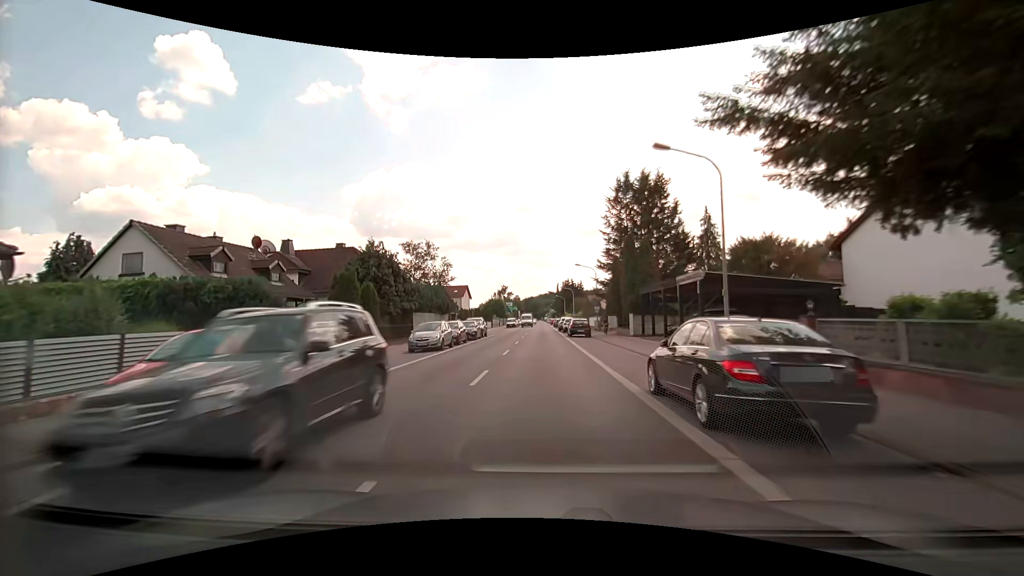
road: primary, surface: asphalt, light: Day
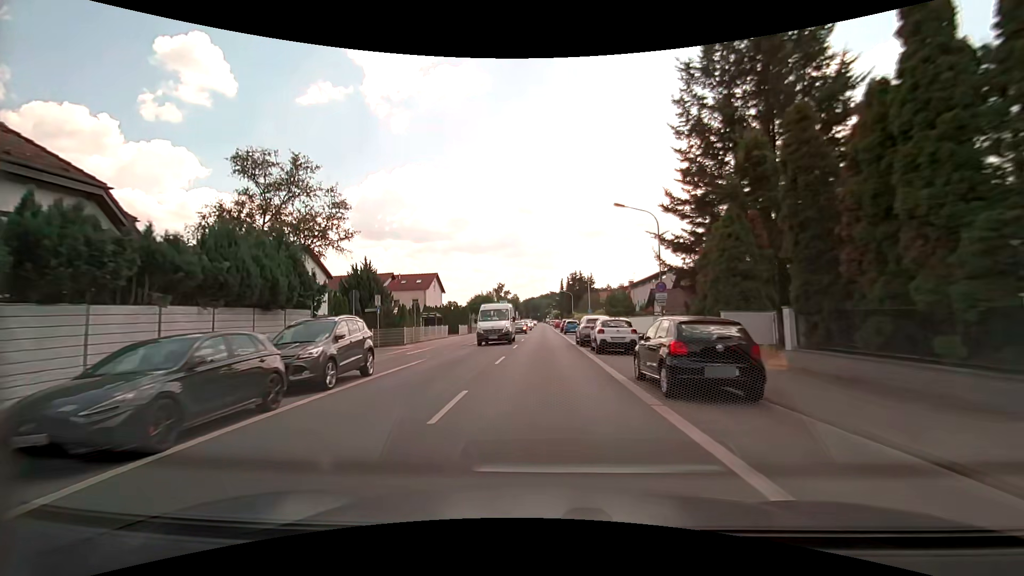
(-0.1, +30.4) m; 0°
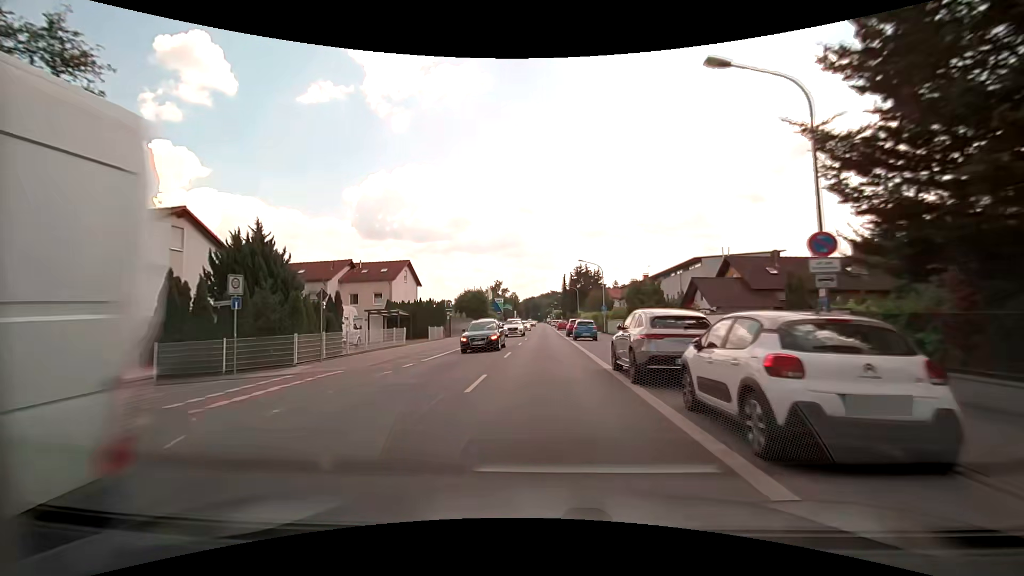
(0.0, +15.3) m; 0°
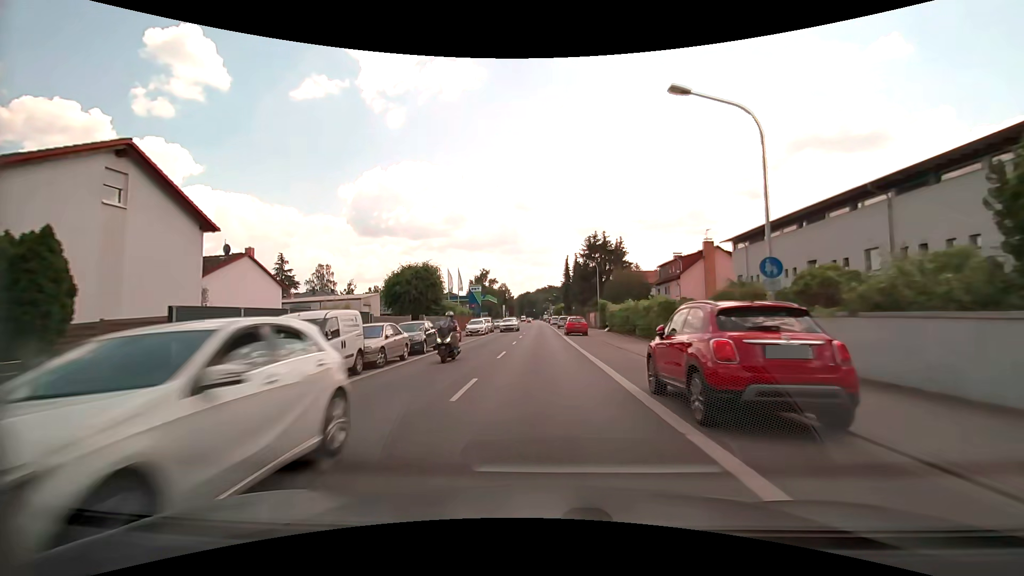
(0.0, +38.2) m; 0°
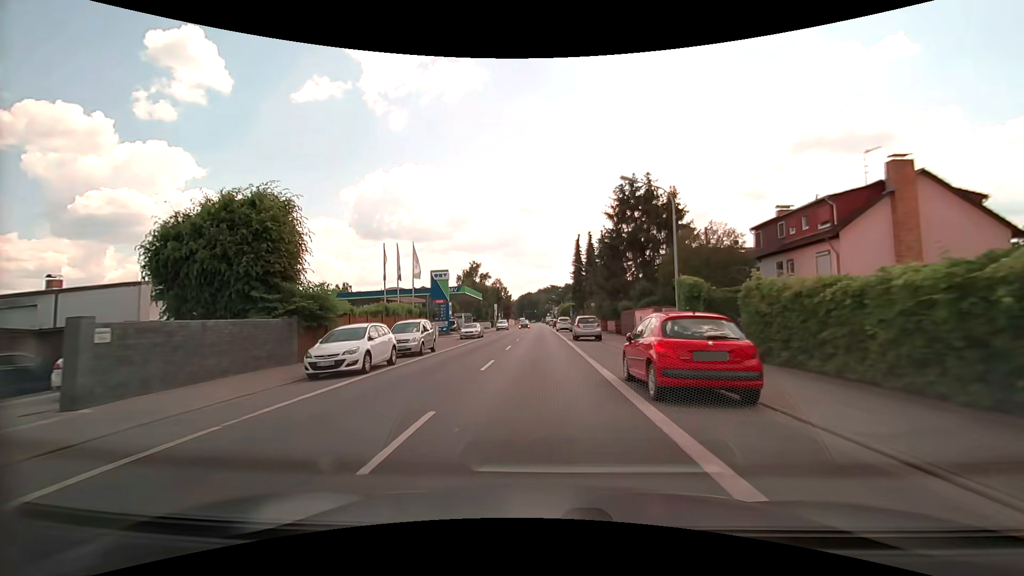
(0.0, +30.7) m; 0°
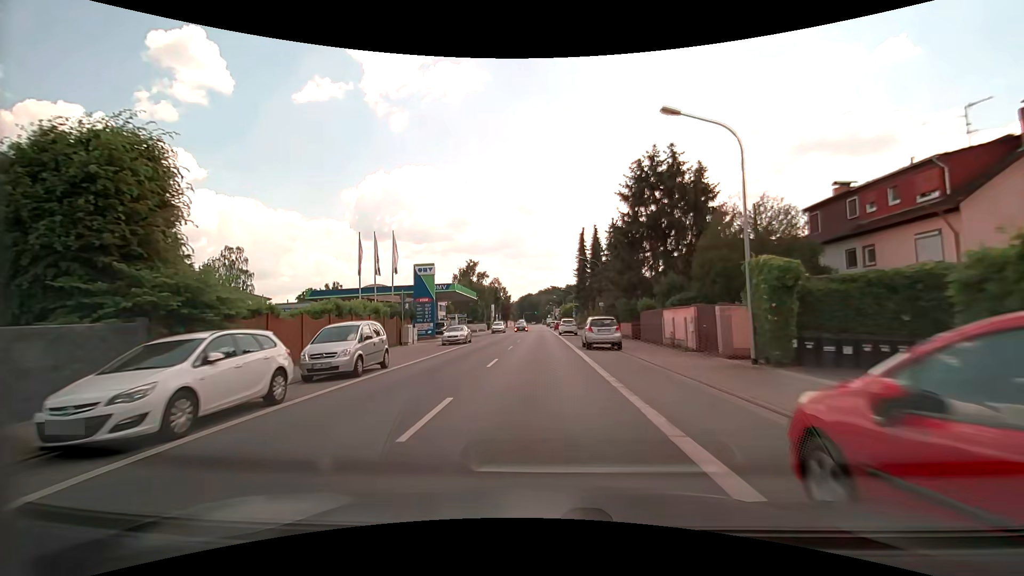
(0.0, +7.7) m; 0°
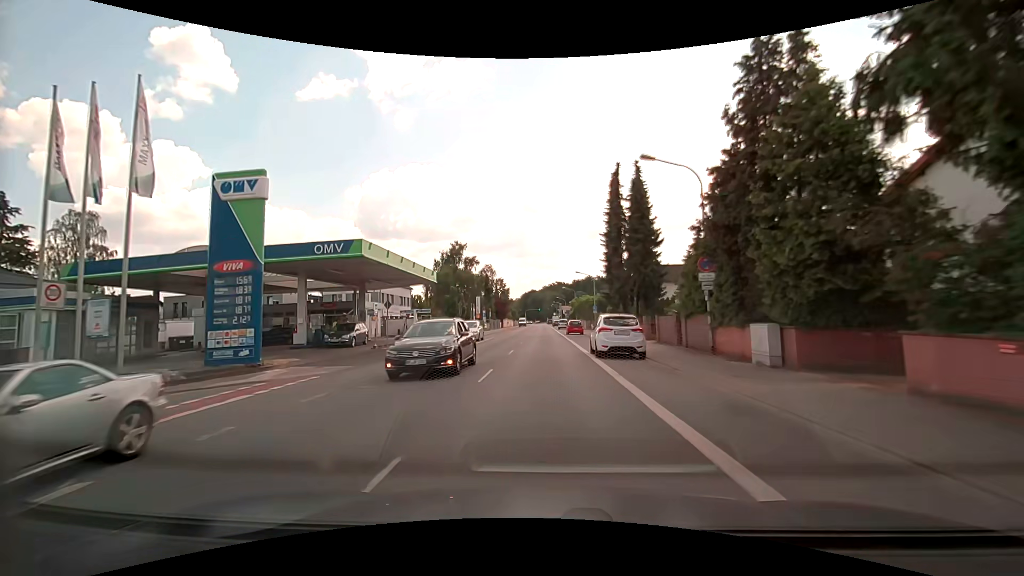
(-0.2, +30.7) m; -1°
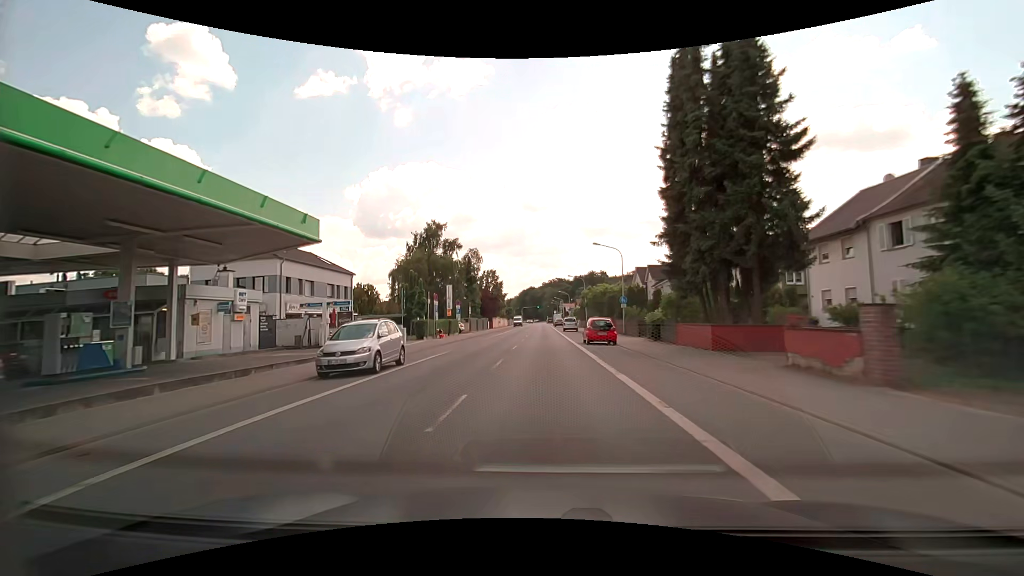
(0.0, +23.0) m; 0°
(0, +10) (0, +20) (0, +30) (0, +40) (0, +50) (0, +60) (0, +70) (0, +80) (0, +90) (0, +100) m
